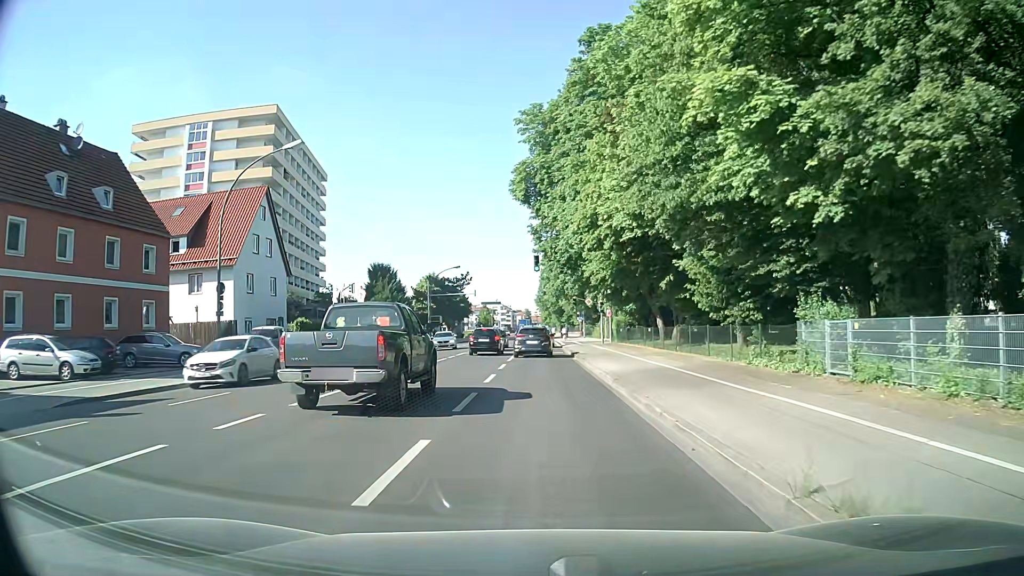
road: secondary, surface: asphalt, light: Day
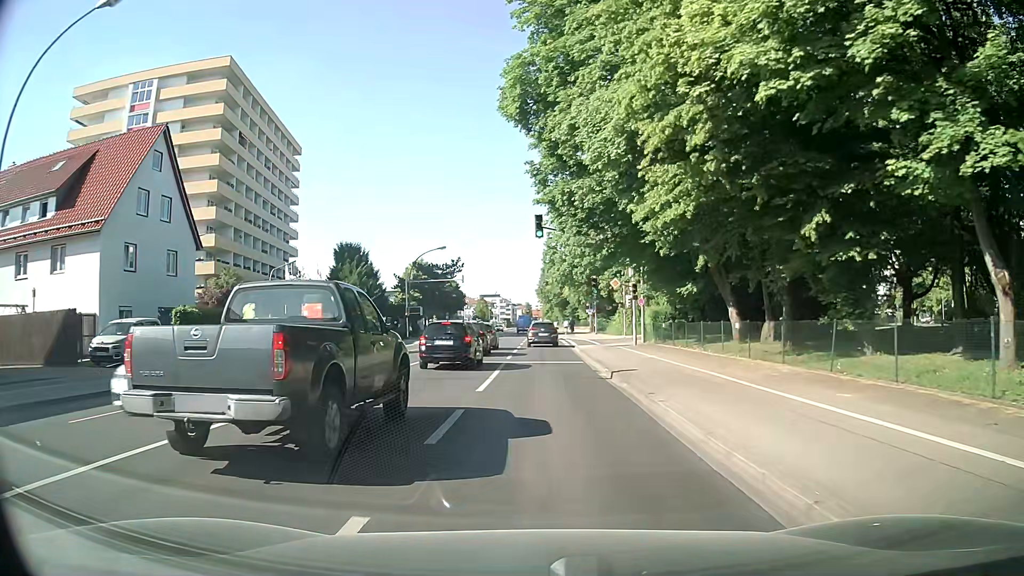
(-0.2, +15.5) m; 0°
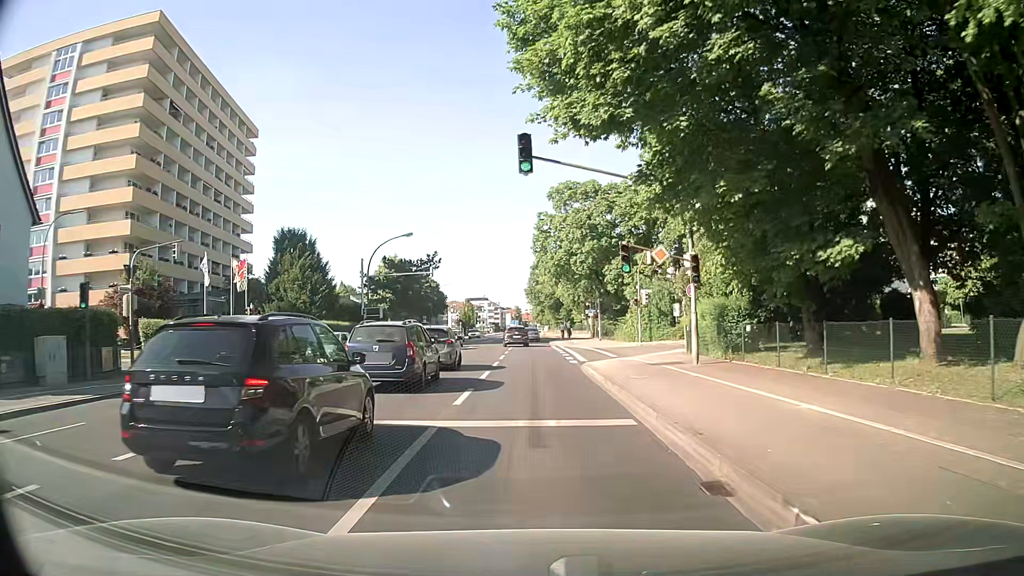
(0.0, +14.4) m; 0°
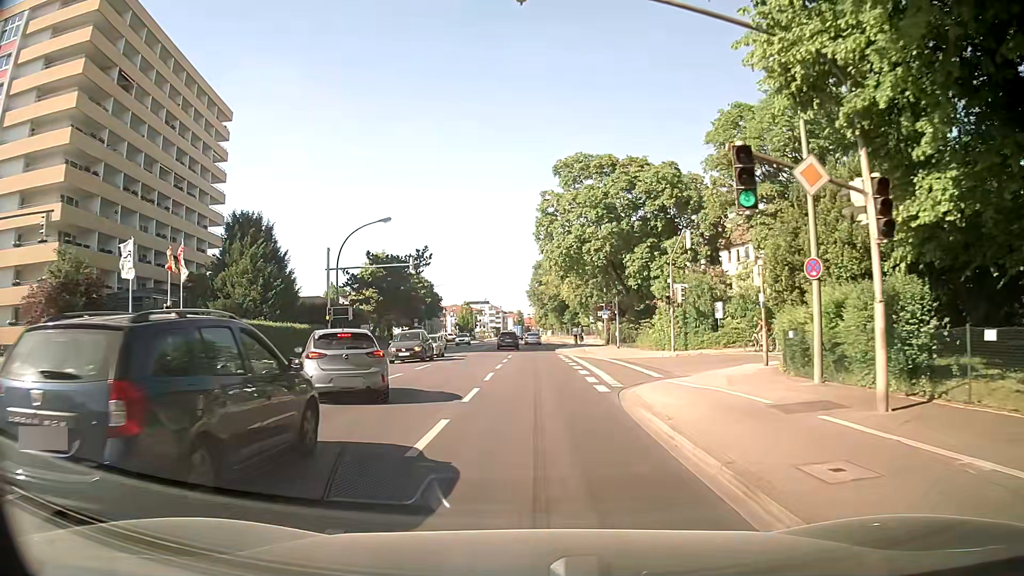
(0.0, +10.6) m; 0°
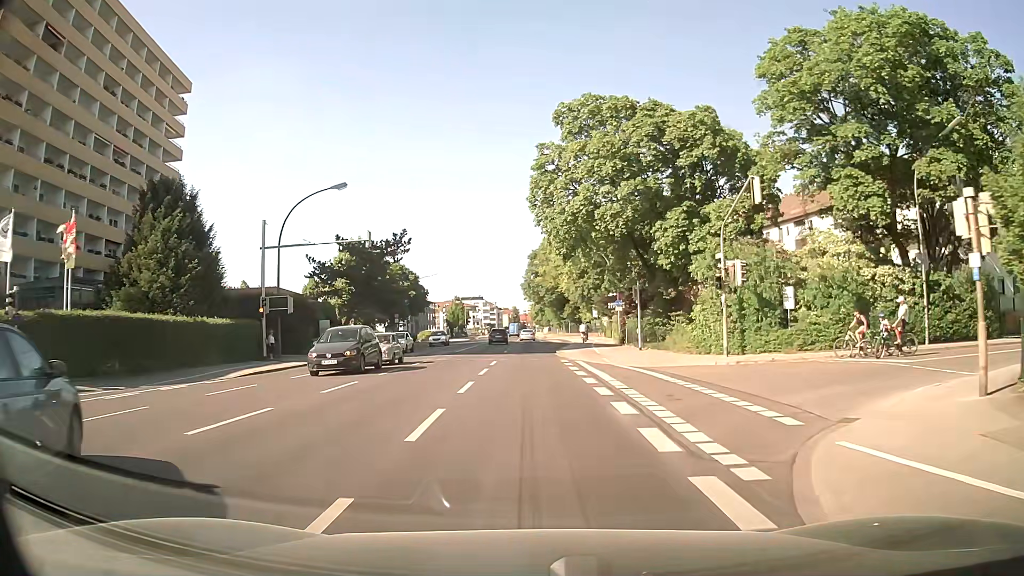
(+0.1, +11.3) m; +1°
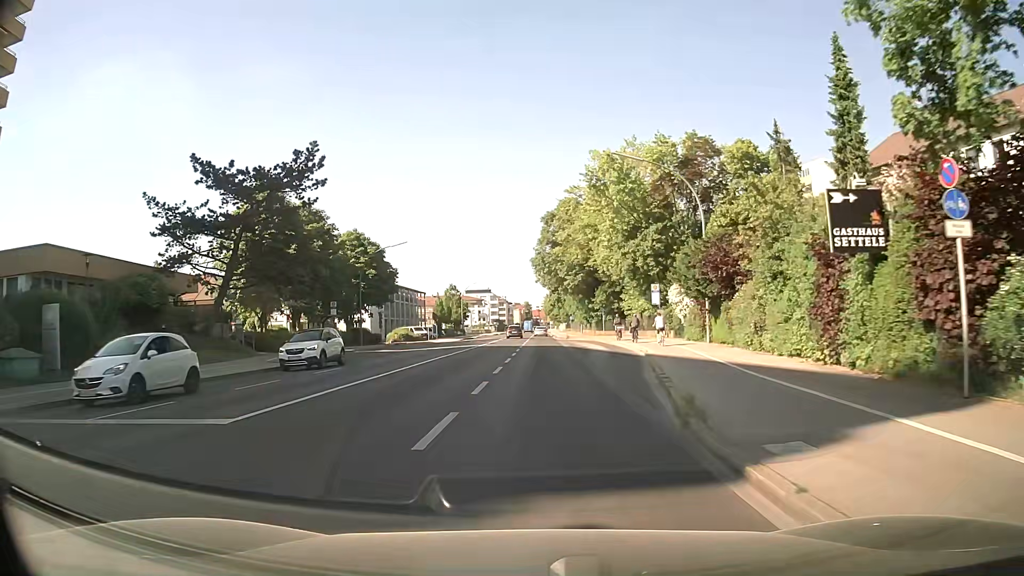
(-0.7, +33.7) m; -1°
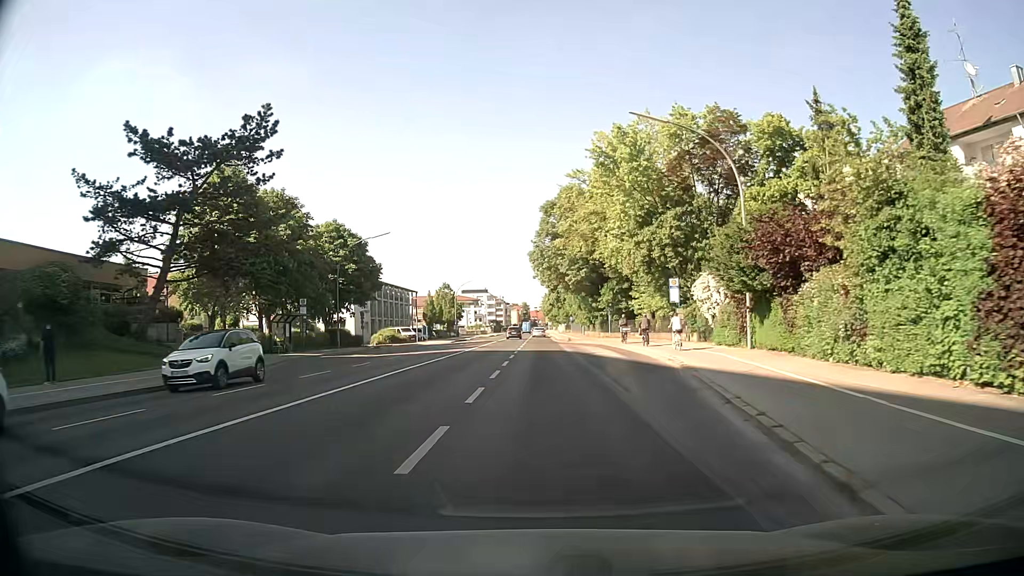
(0.0, +7.2) m; 0°
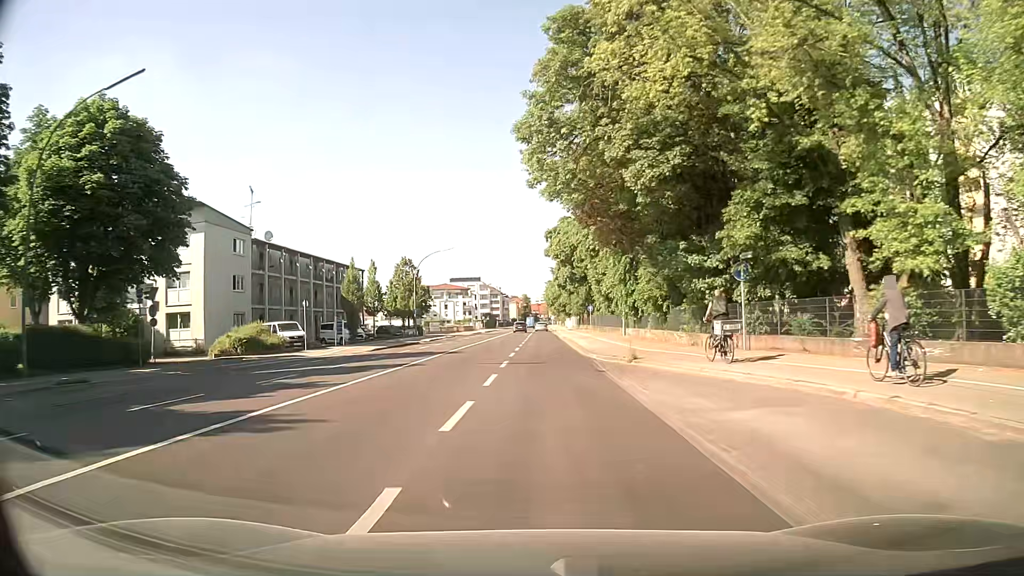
(+0.1, +40.2) m; -1°
(0, +10) (0, +20) (0, +30) (0, +40) (+1, +50) (+1, +60) (+1, +70) (+1, +80) (+1, +90) (+1, +100) m
